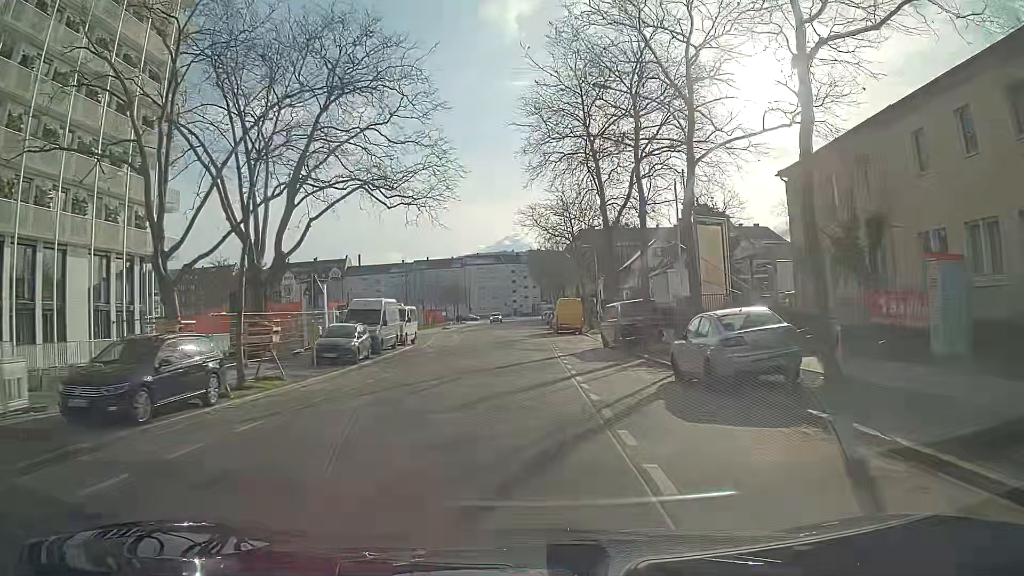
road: tertiary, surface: asphalt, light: Day
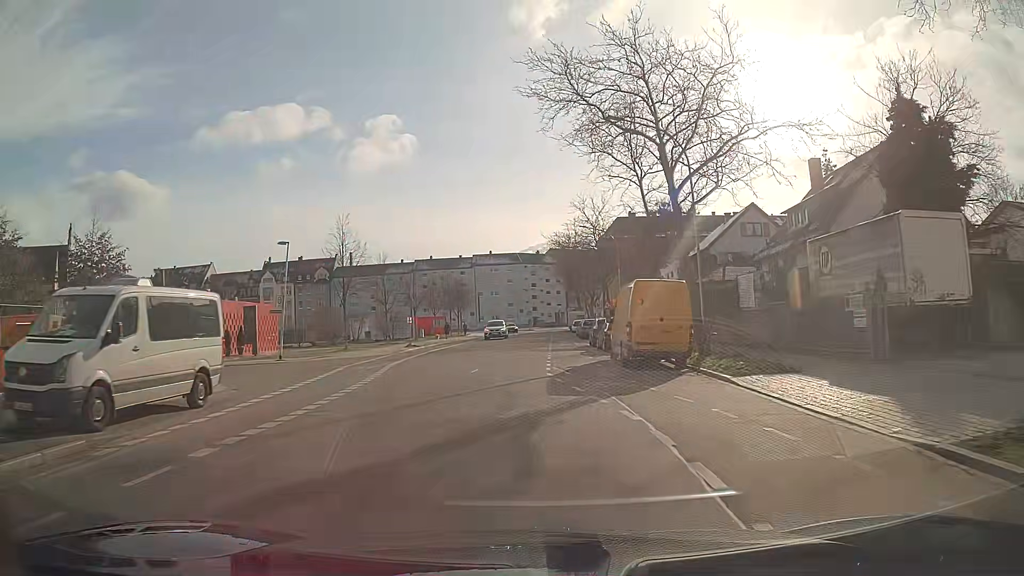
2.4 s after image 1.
(-0.4, +29.8) m; -2°
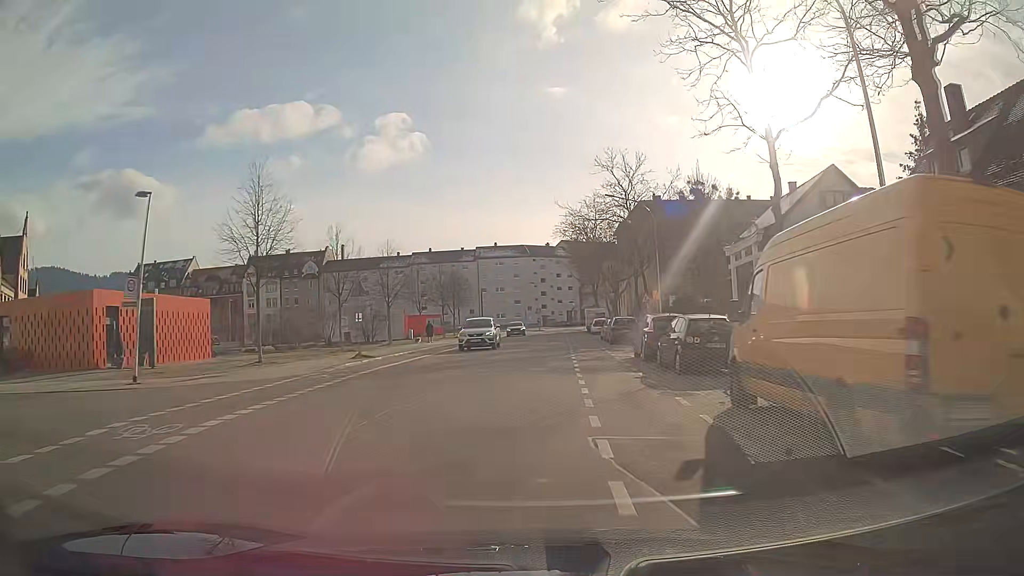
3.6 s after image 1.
(-0.1, +14.6) m; 0°
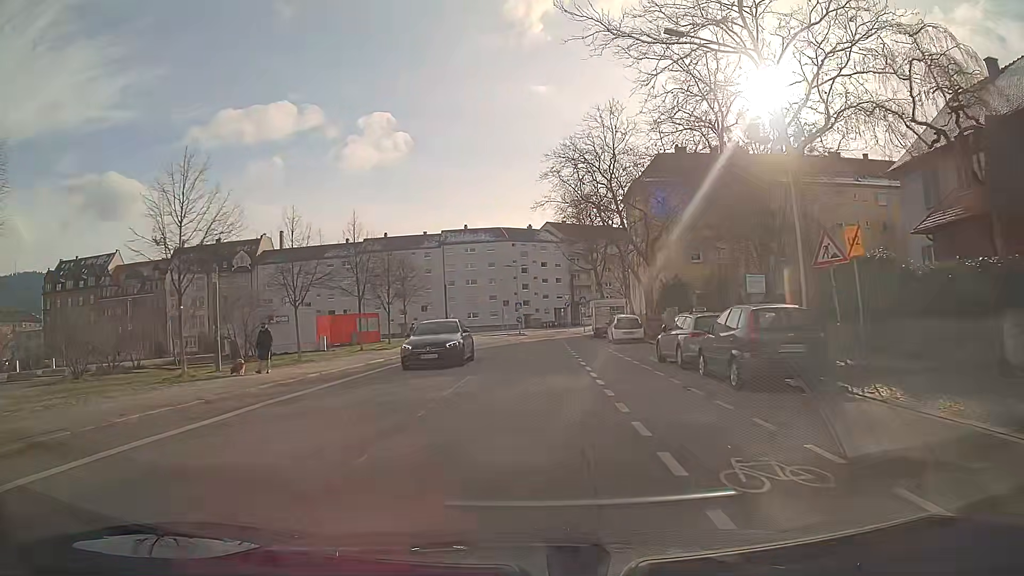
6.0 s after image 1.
(+0.3, +26.9) m; +1°
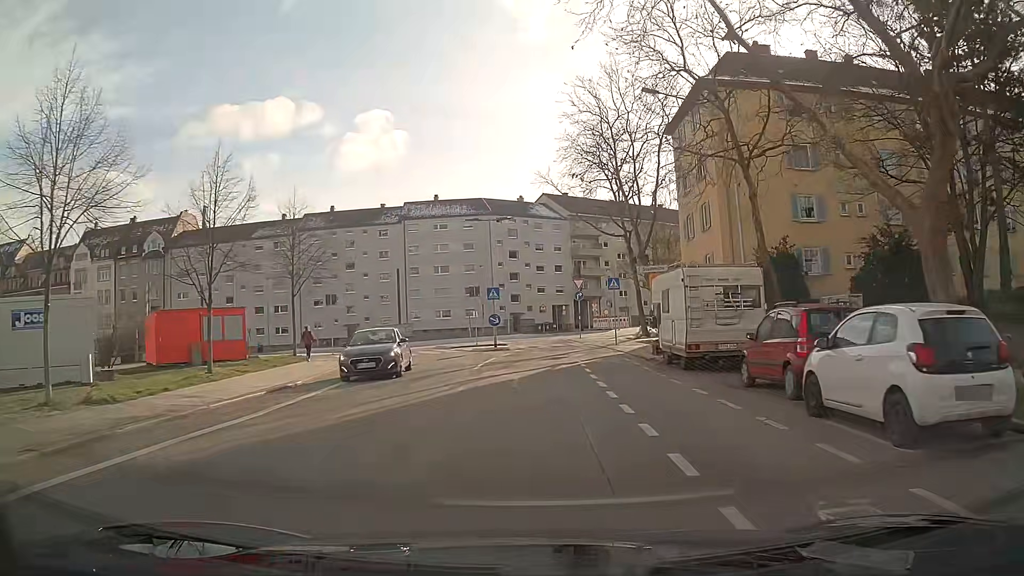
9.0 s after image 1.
(+0.2, +28.0) m; 0°
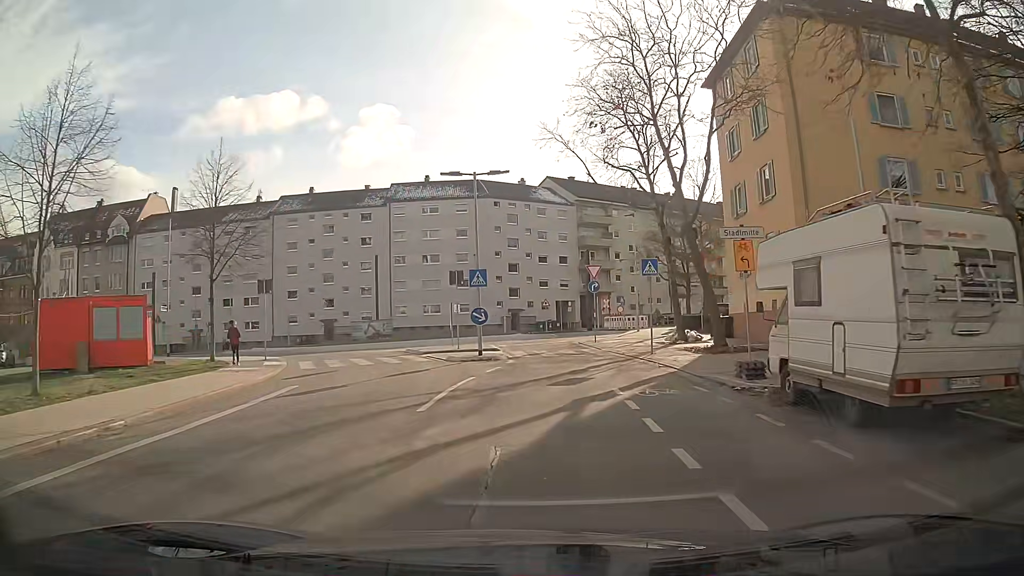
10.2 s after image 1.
(0.0, +9.6) m; -1°
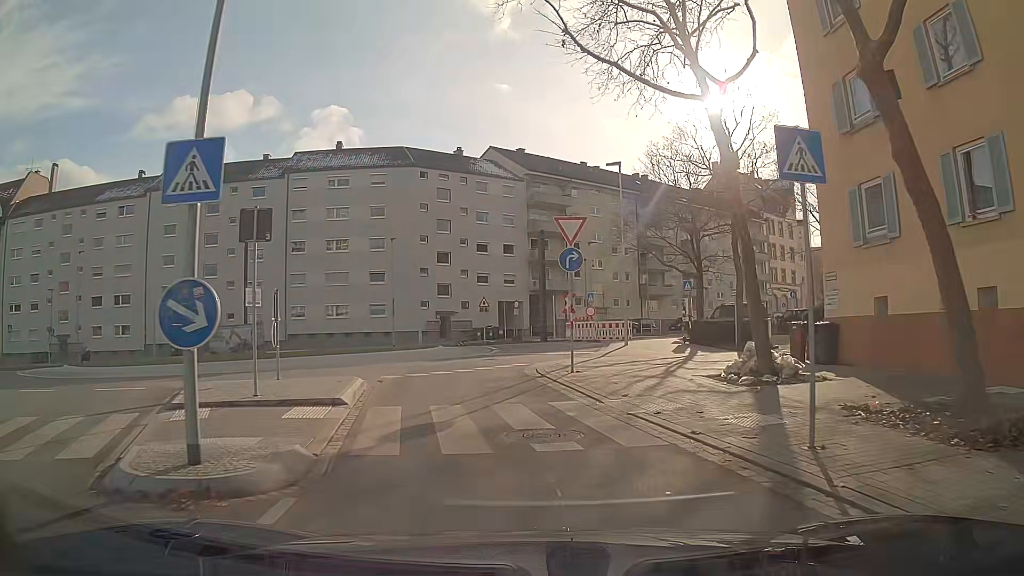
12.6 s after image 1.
(+0.7, +16.6) m; +4°
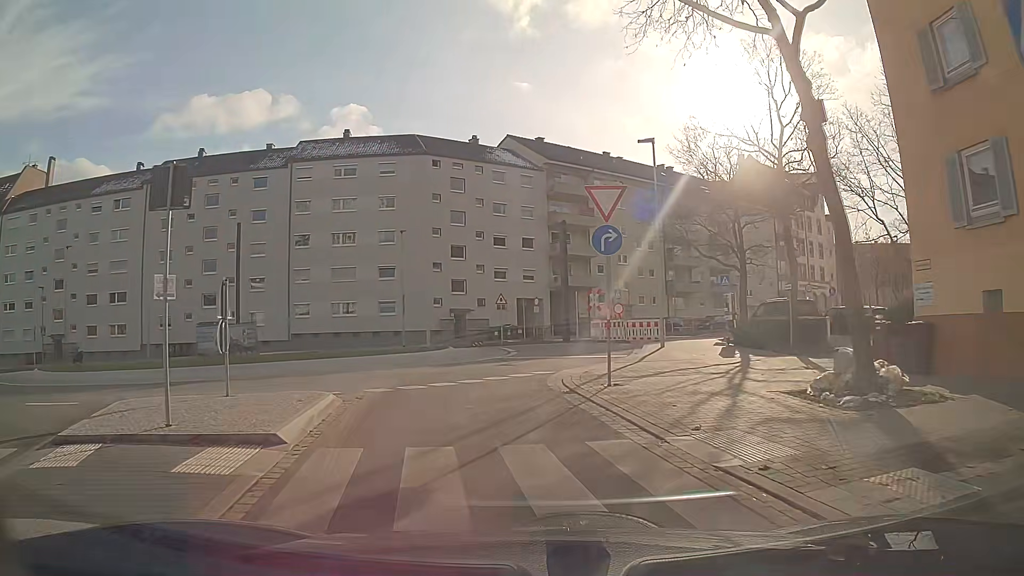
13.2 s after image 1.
(-0.1, +3.7) m; -3°
(-1, +10) (+1, +20) (+2, +30) (-2, +38) (-11, +43) (-21, +41) (-31, +39) (-41, +38) (-51, +38) (-61, +38) m
